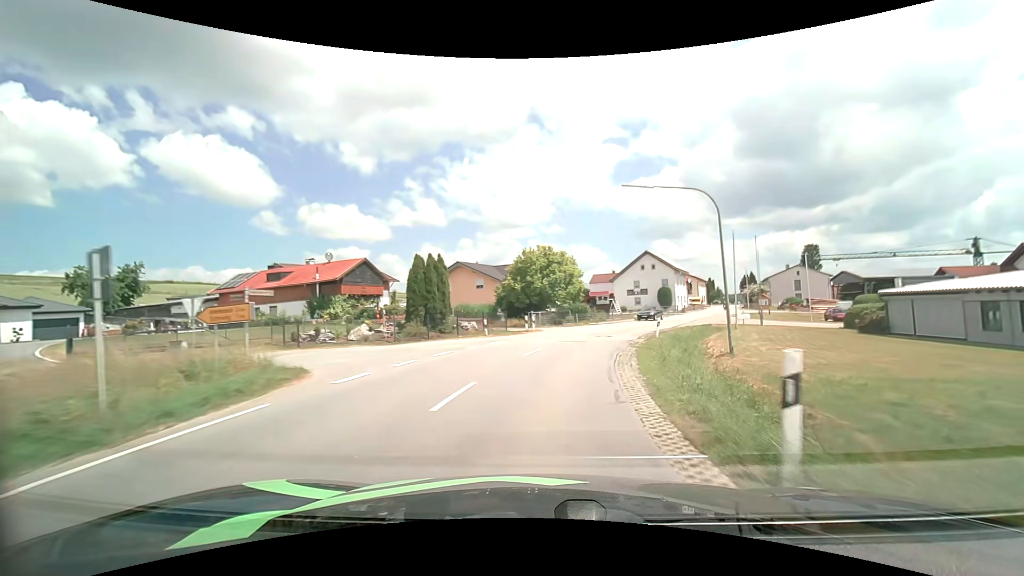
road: secondary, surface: asphalt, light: Day
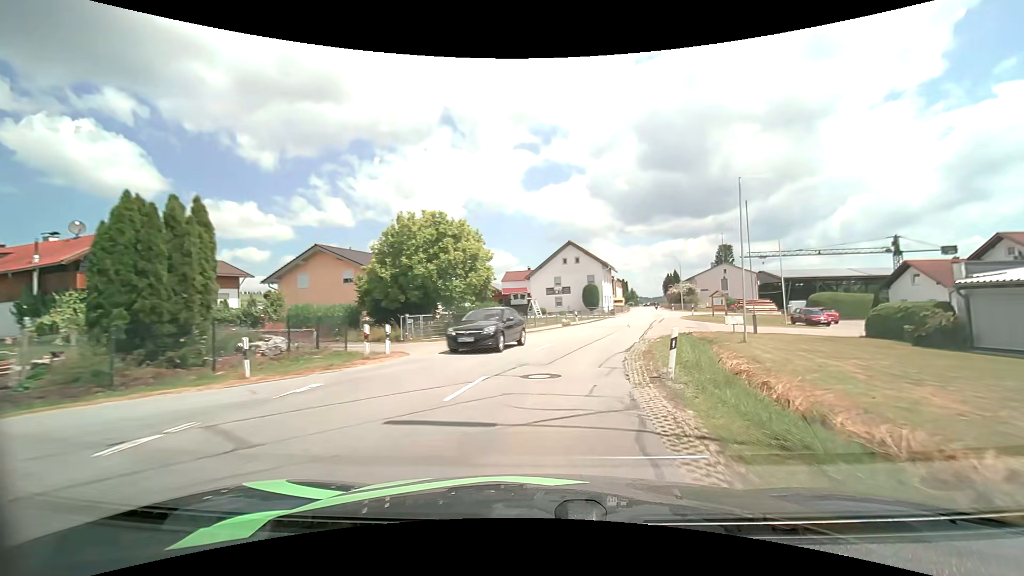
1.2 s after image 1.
(+1.3, +16.4) m; +10°
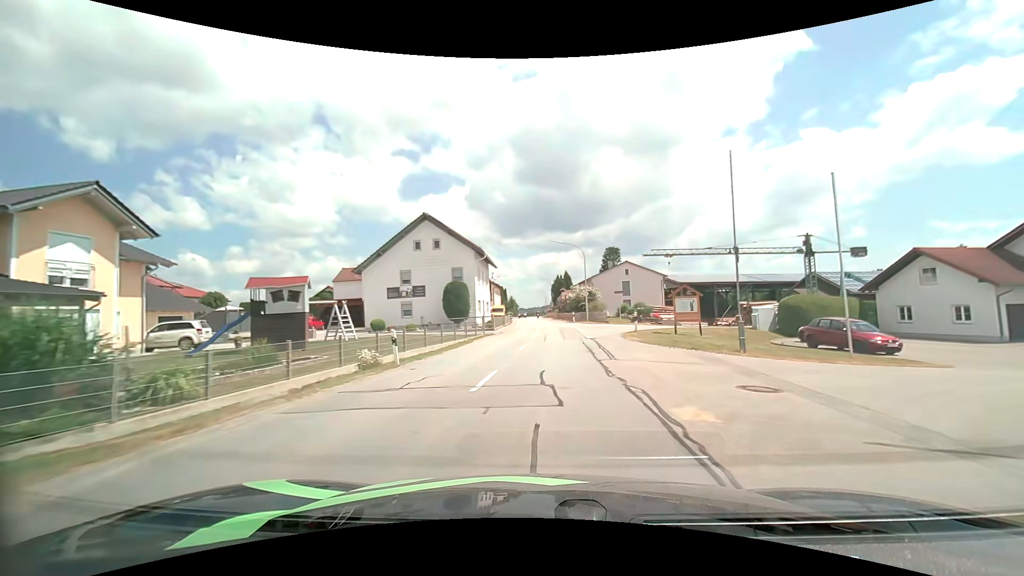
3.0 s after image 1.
(+3.2, +24.7) m; +14°
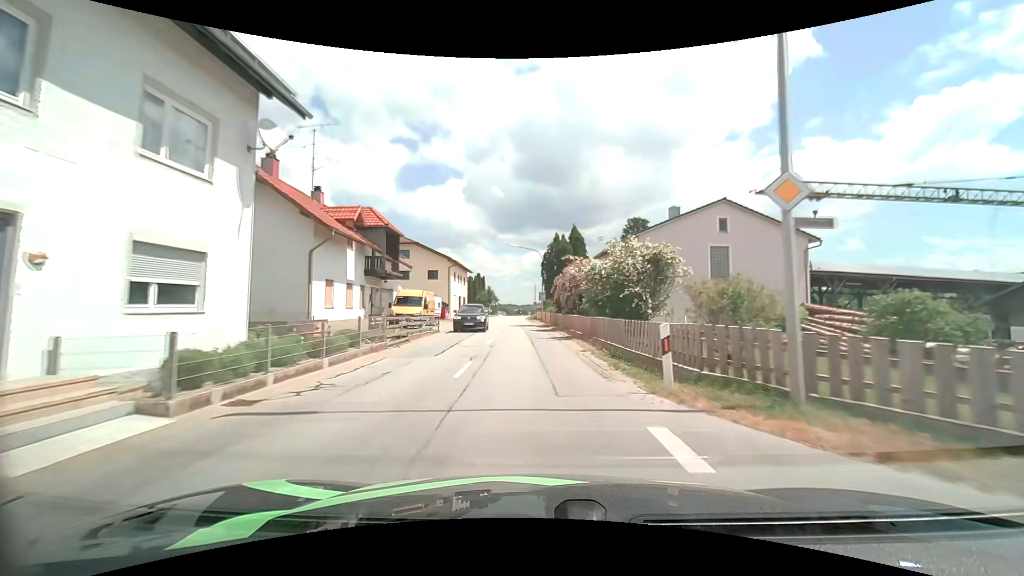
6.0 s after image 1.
(+1.4, +43.3) m; 0°
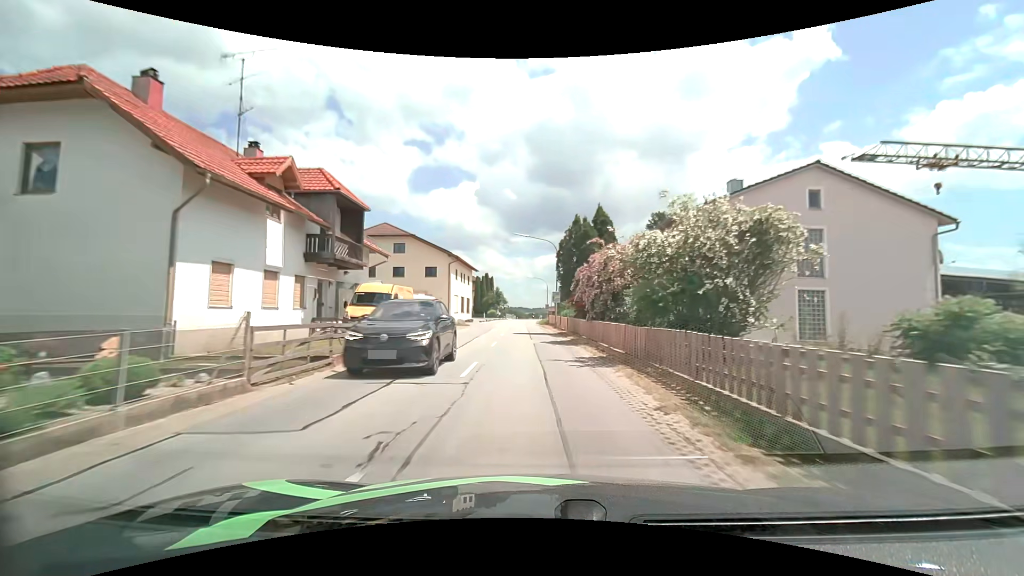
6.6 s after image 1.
(-0.1, +8.7) m; 0°
(0, +10) (-1, +20) (-1, +30) (-2, +40) (-2, +50) (-2, +60) (-2, +70) (-3, +80) (-2, +90) (-2, +100) m
